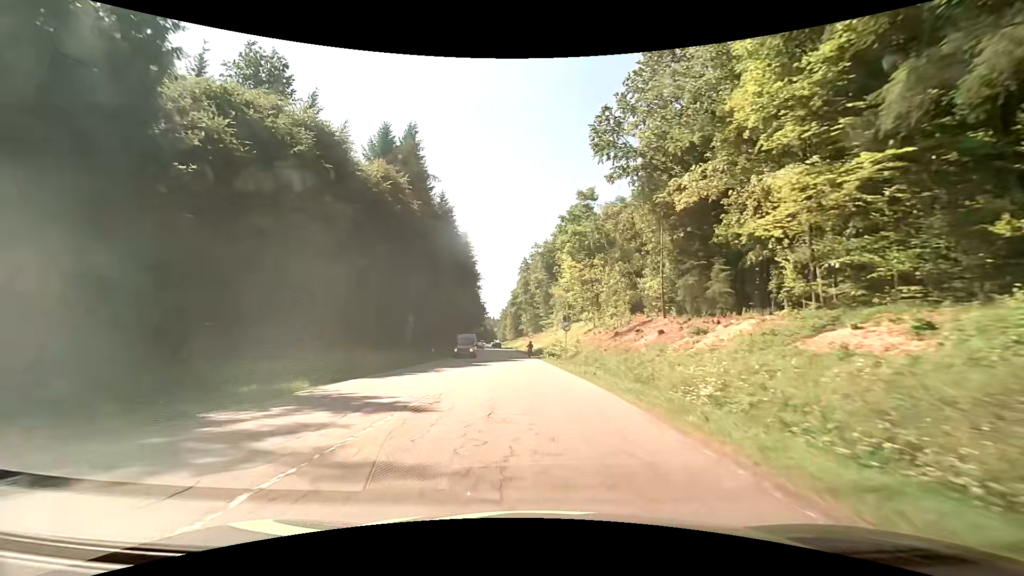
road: secondary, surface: asphalt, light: Day
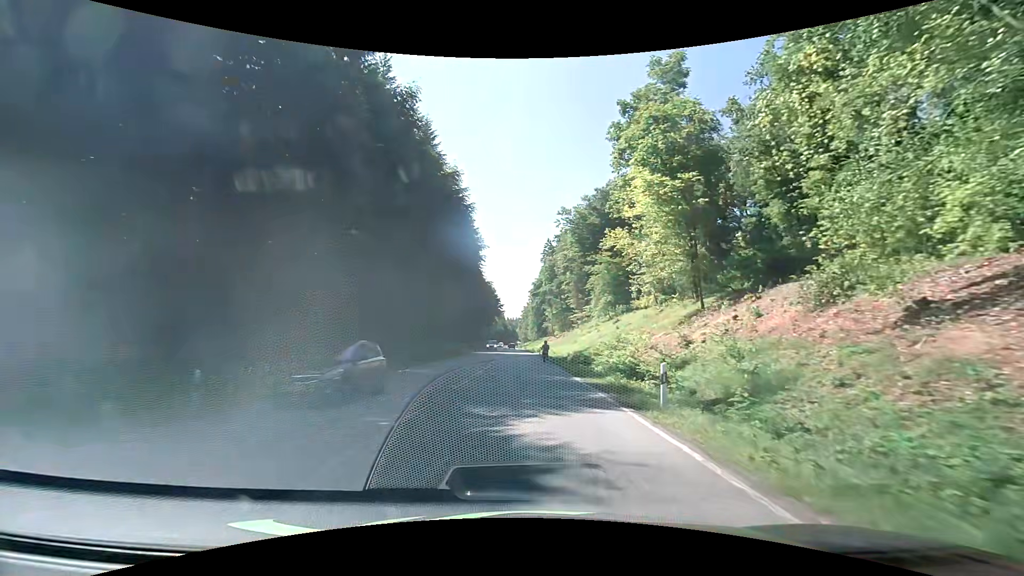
(-0.6, +34.8) m; -2°
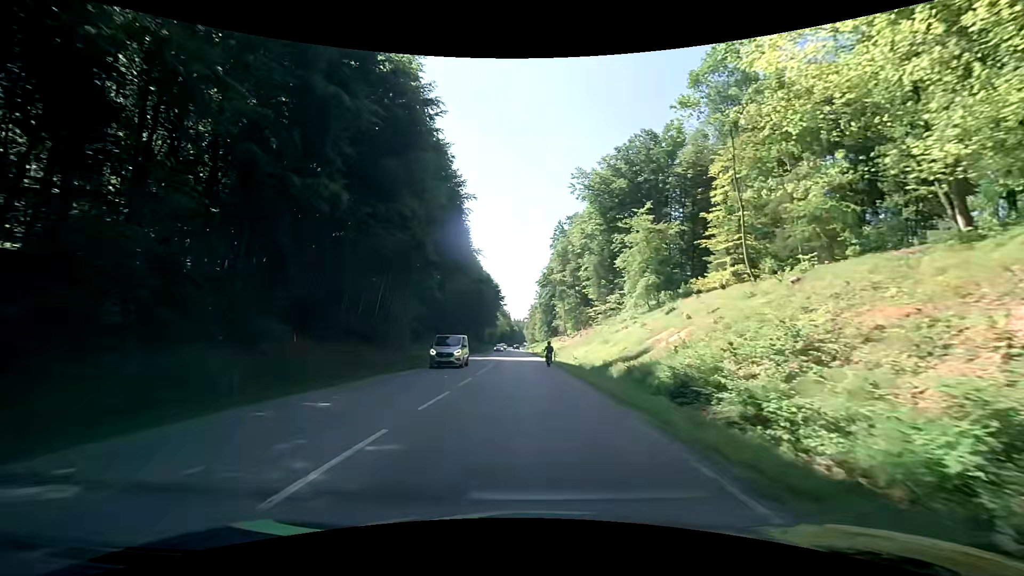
(-0.3, +23.0) m; -1°
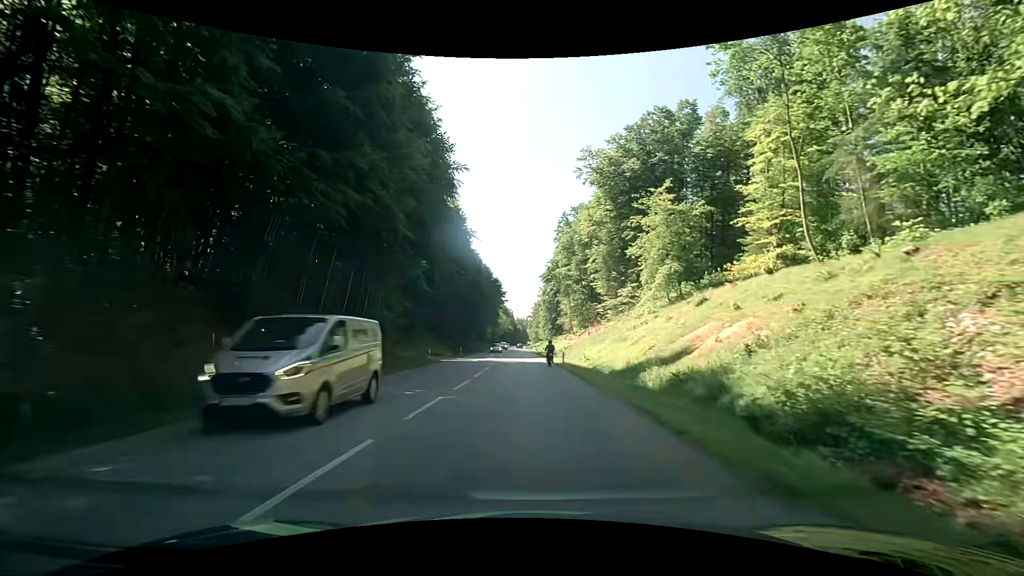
(0.0, +7.2) m; 0°
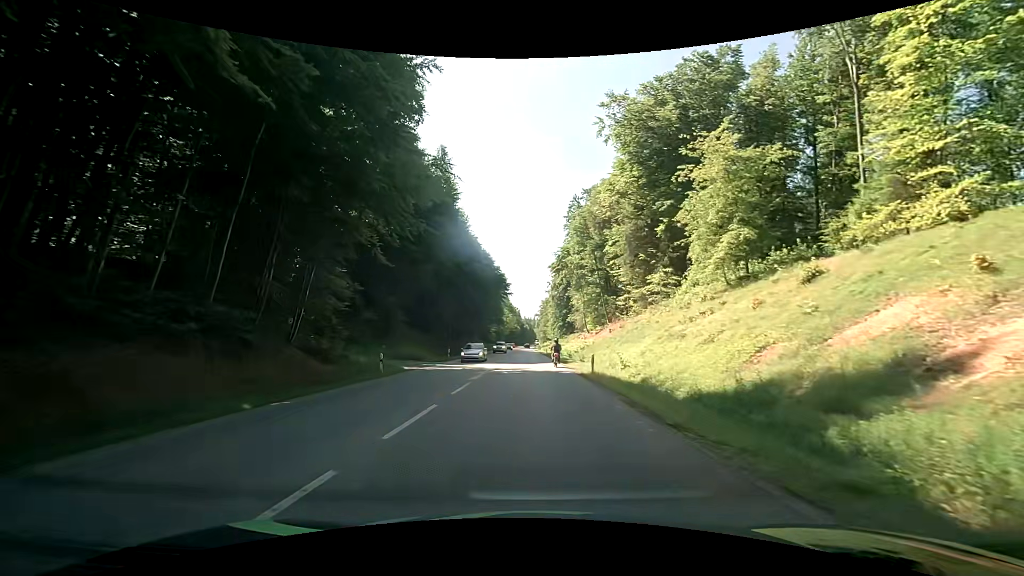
(0.0, +13.7) m; 0°
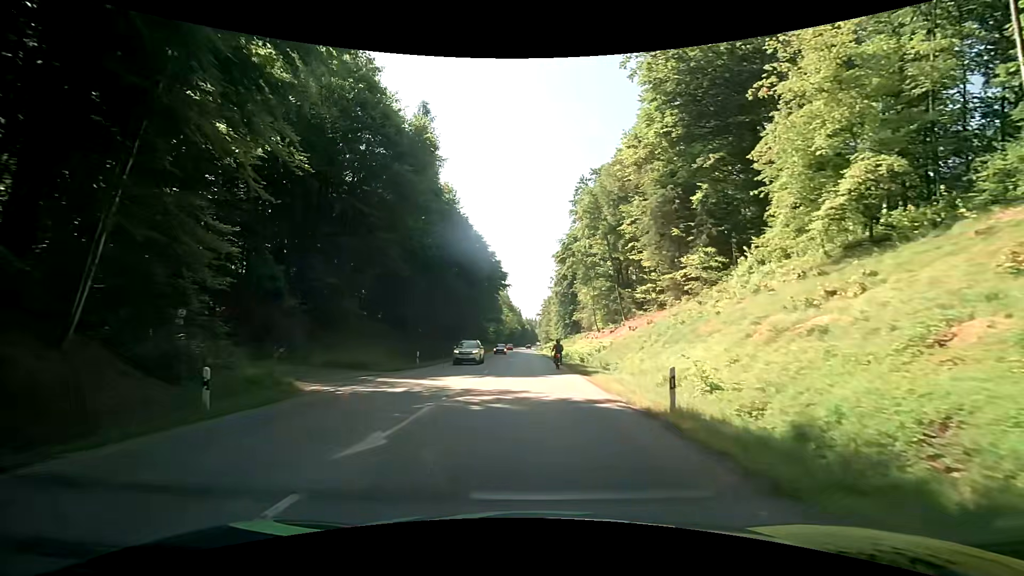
(-0.2, +12.9) m; 0°
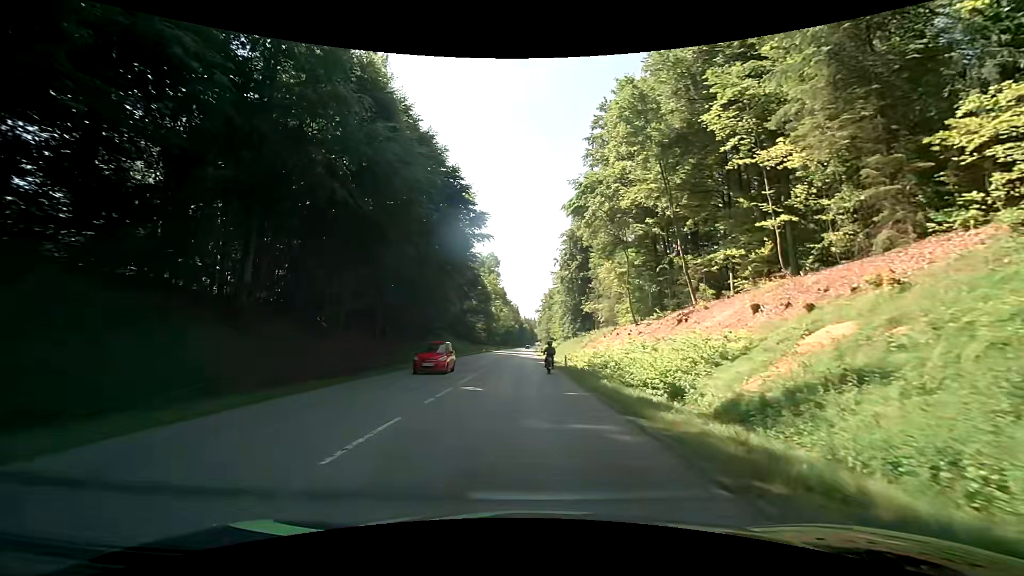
(-0.1, +30.5) m; -1°
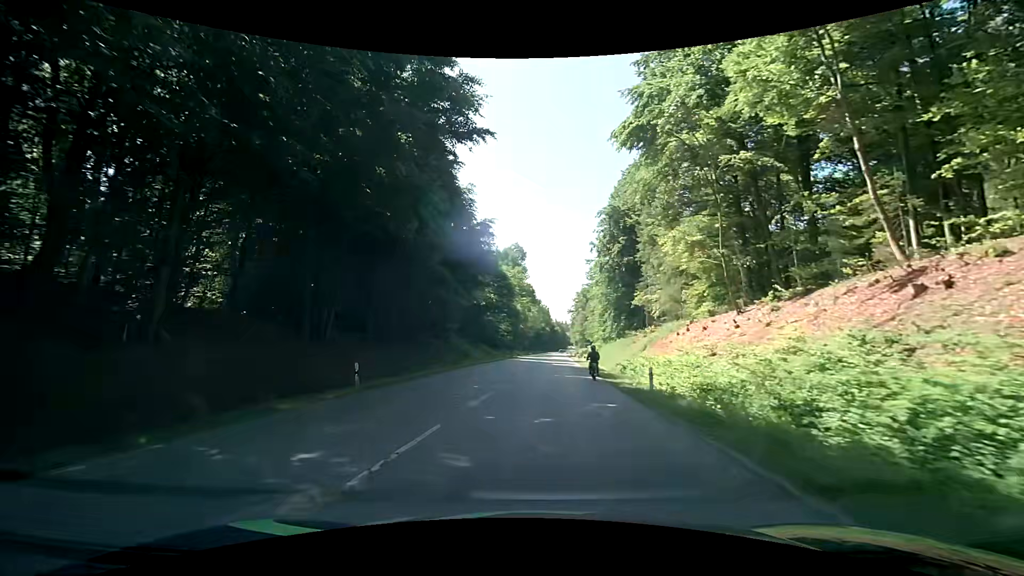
(-0.2, +19.1) m; -3°
(0, +10) (-1, +20) (-1, +30) (-1, +40) (-1, +50) (-1, +60) (0, +70) (0, +80) (+1, +90) (+2, +100) m
